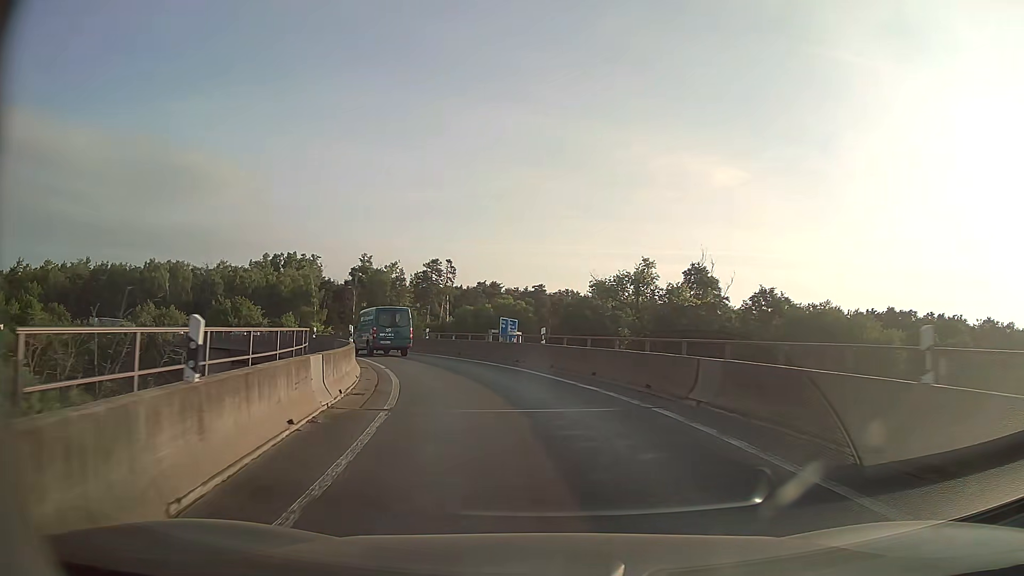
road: motorway_link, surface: asphalt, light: Day
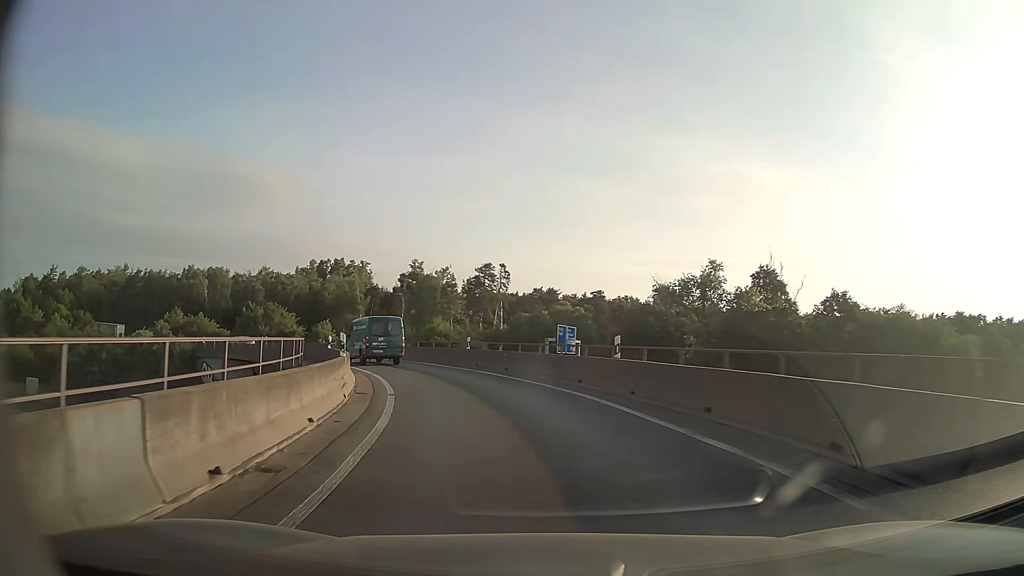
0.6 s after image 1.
(-0.3, +6.9) m; -5°
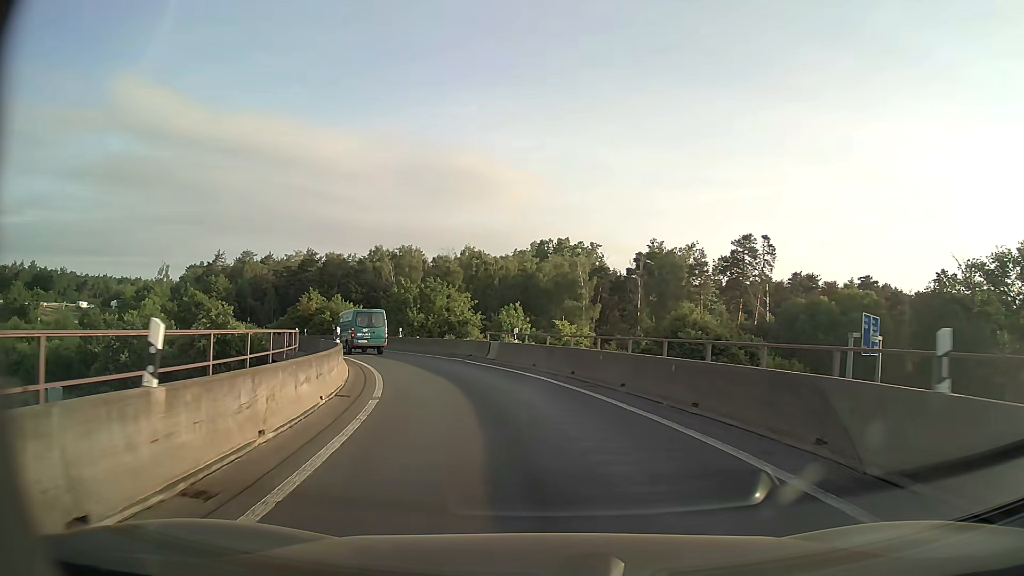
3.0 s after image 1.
(-4.5, +26.4) m; -20°
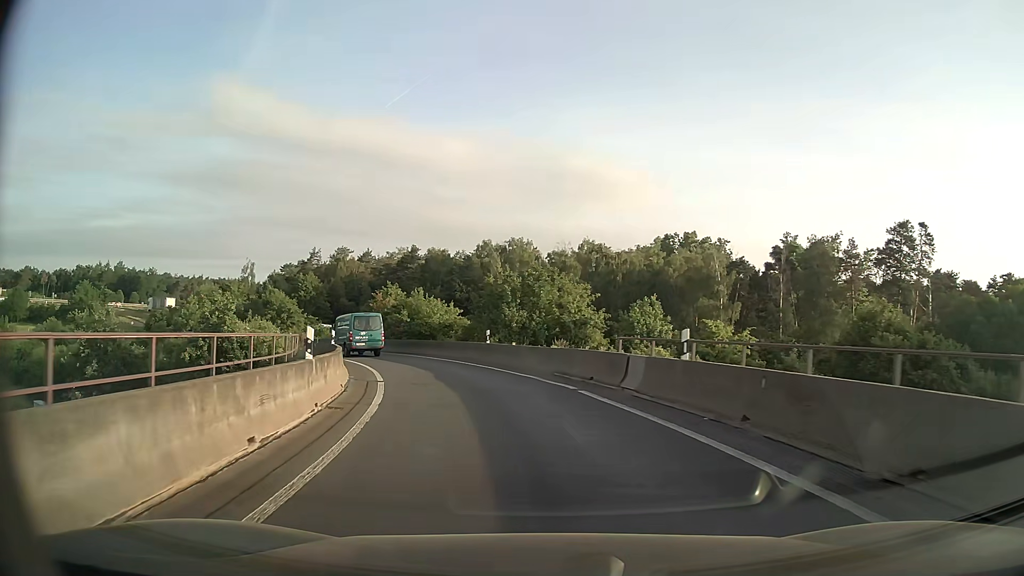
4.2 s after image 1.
(-1.2, +13.2) m; -10°
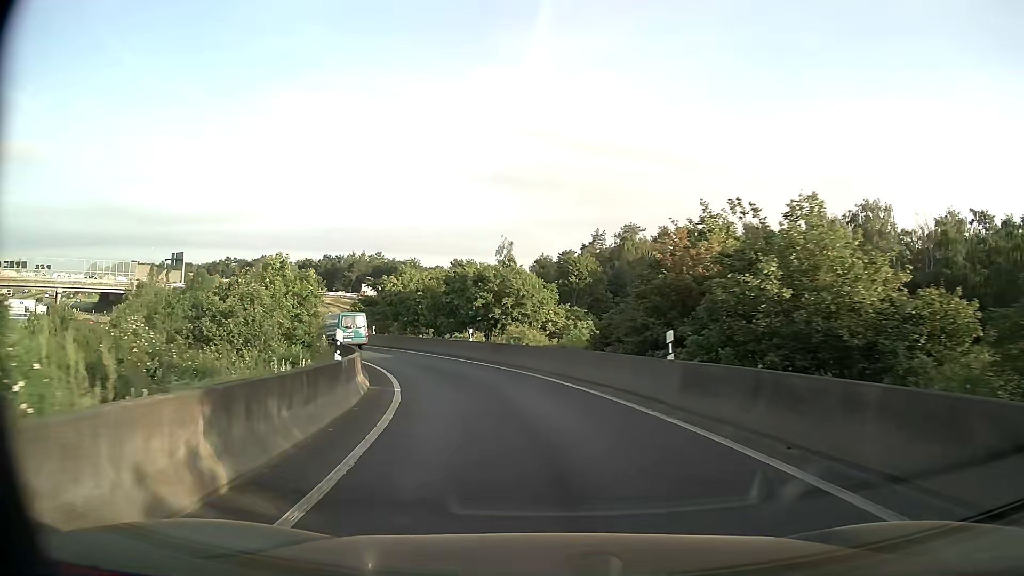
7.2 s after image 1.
(-7.3, +32.4) m; -25°
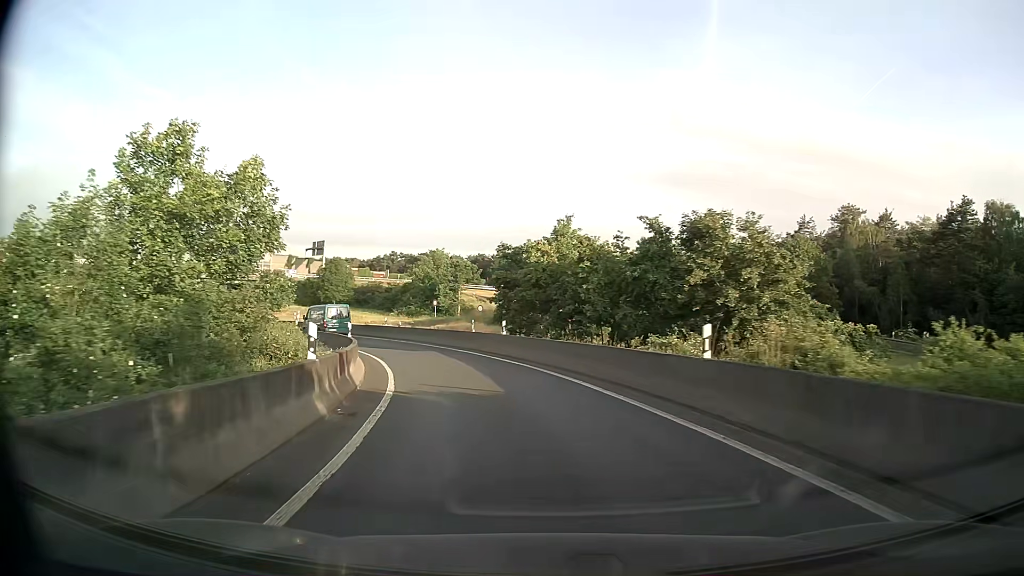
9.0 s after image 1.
(-2.7, +20.9) m; -16°
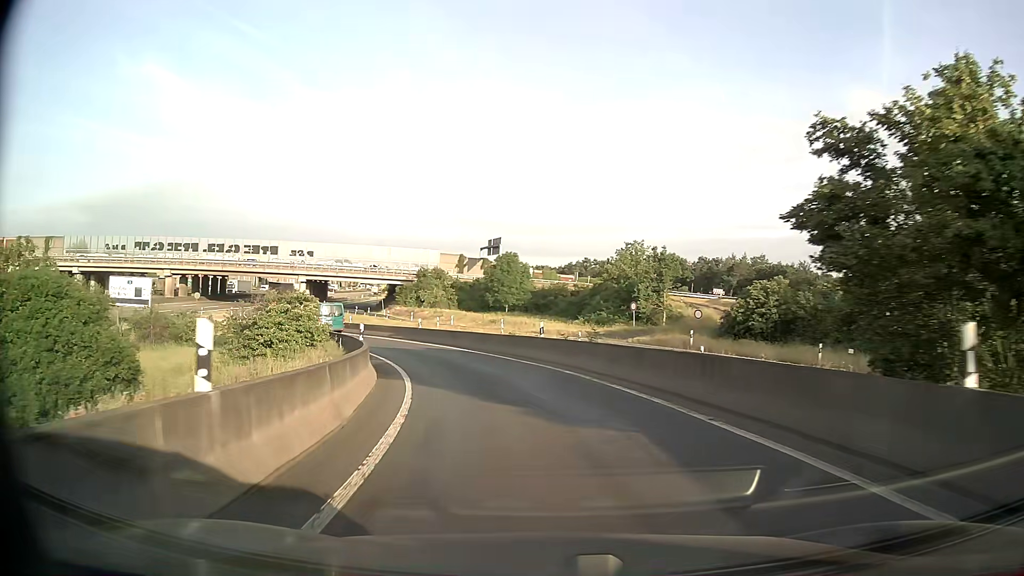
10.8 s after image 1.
(-3.2, +22.0) m; -16°
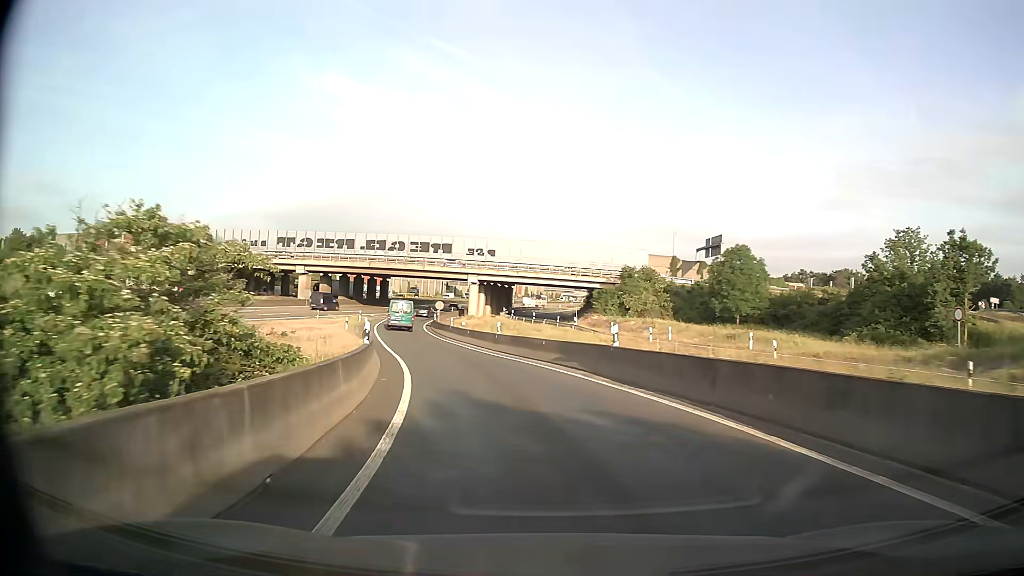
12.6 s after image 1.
(-3.5, +23.1) m; -17°
(-1, +10) (-2, +20) (-5, +29) (-8, +39) (-10, +49) (-13, +58) (-14, +68) (-16, +78) (-16, +88) (-16, +98) m
